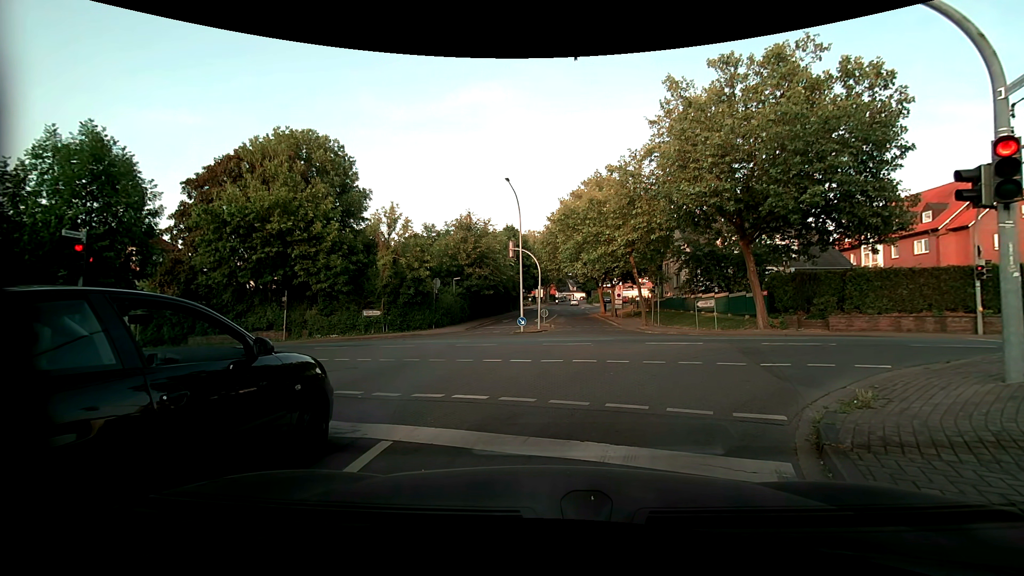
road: residential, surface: asphalt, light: Day
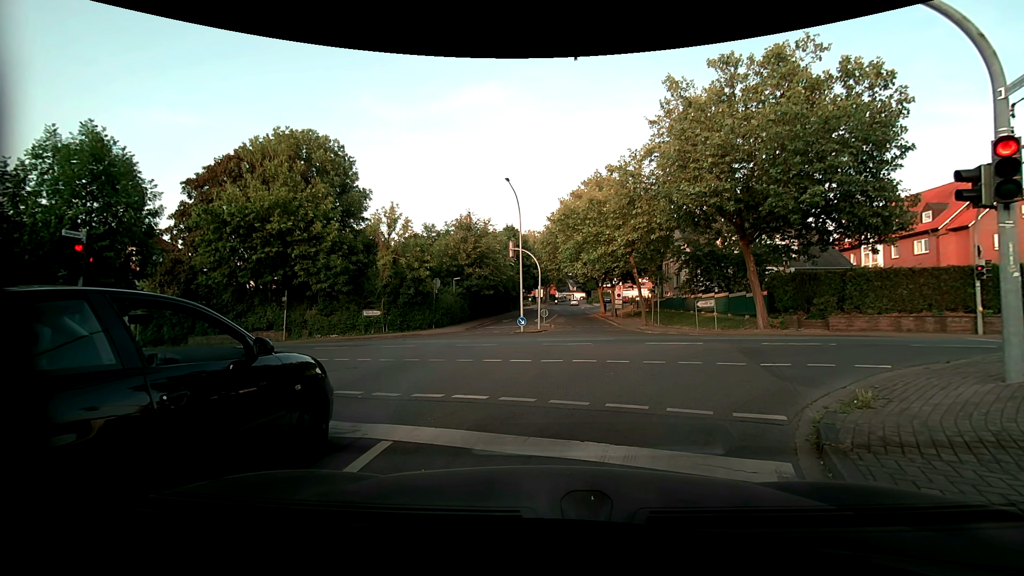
(0.0, 0.0) m; 0°
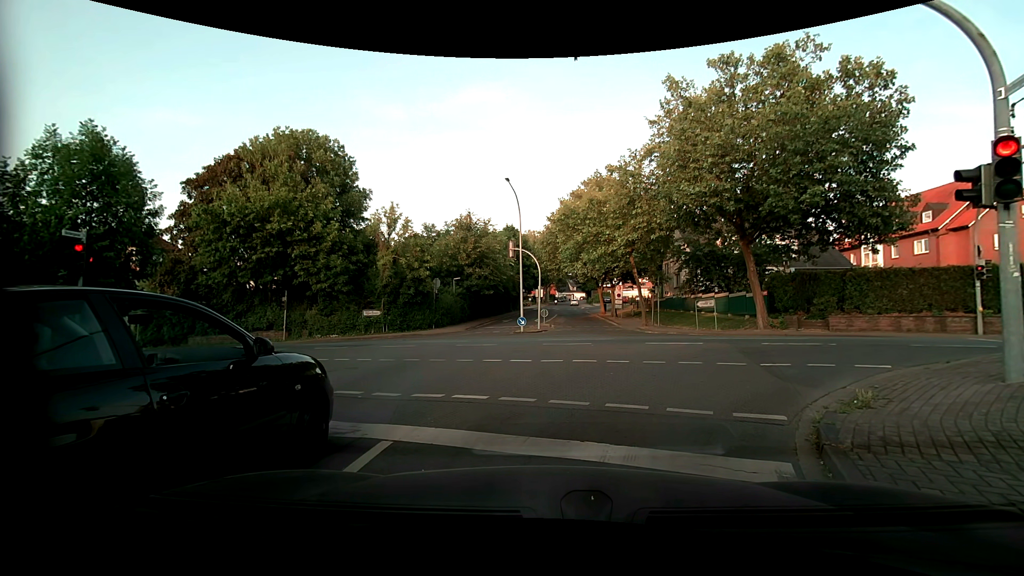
(0.0, 0.0) m; 0°
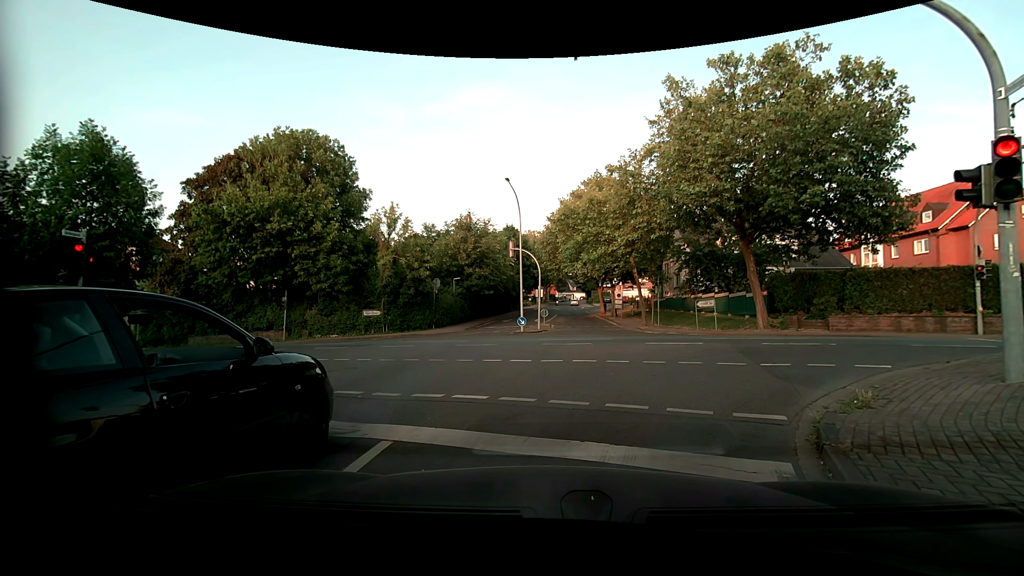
(0.0, 0.0) m; 0°
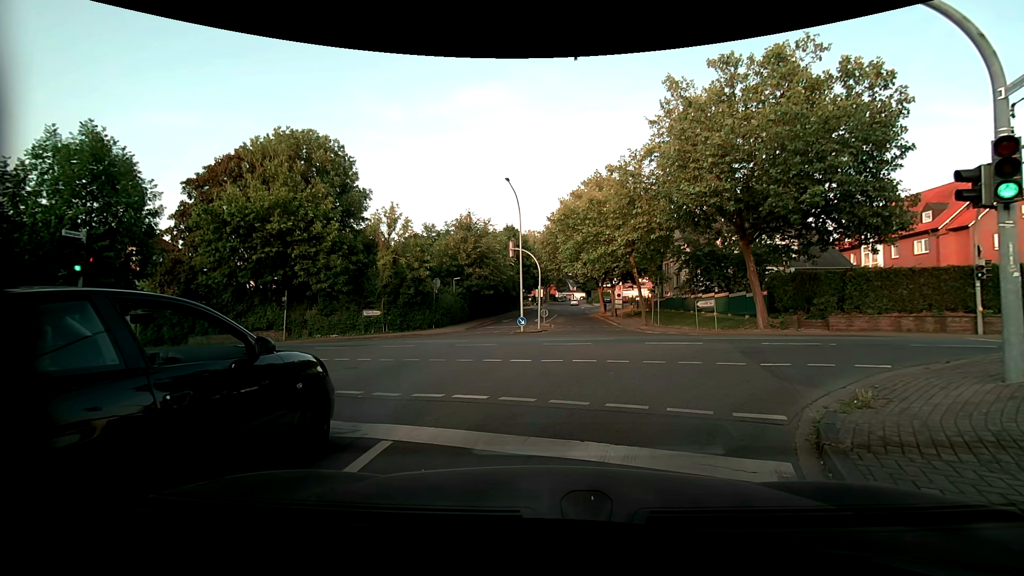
(0.0, 0.0) m; 0°
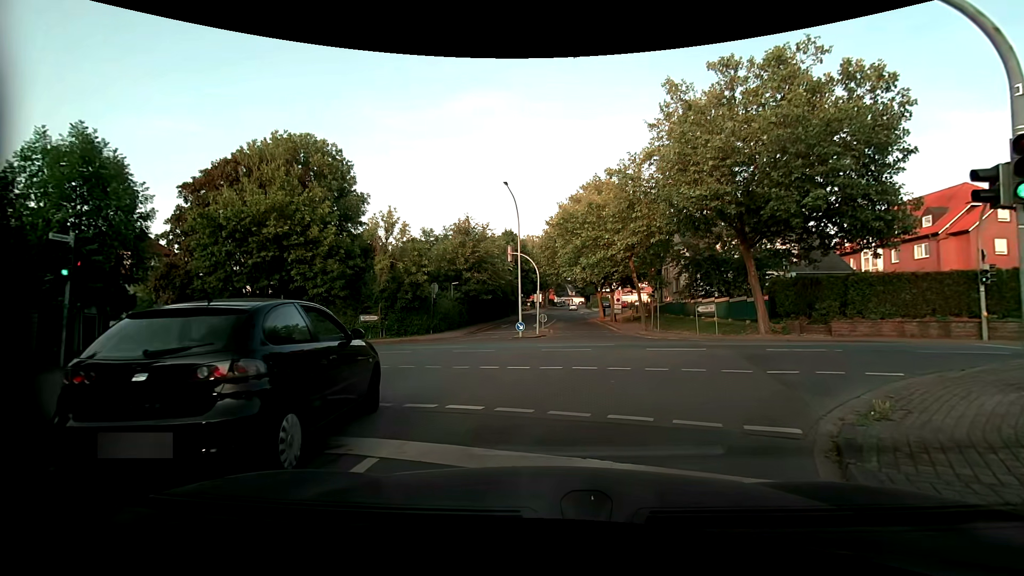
(0.0, +0.4) m; 0°
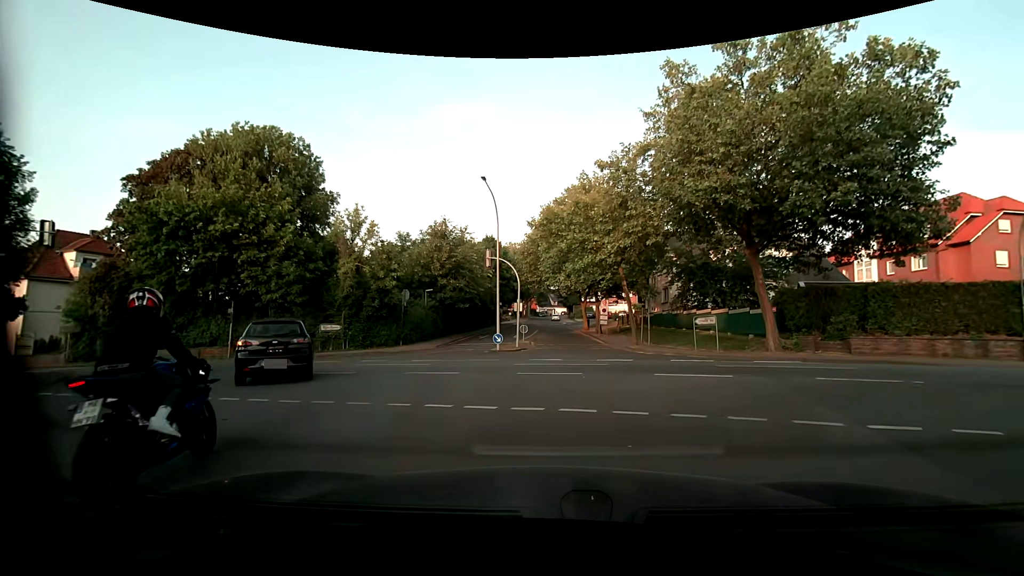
(+0.1, +3.5) m; +4°
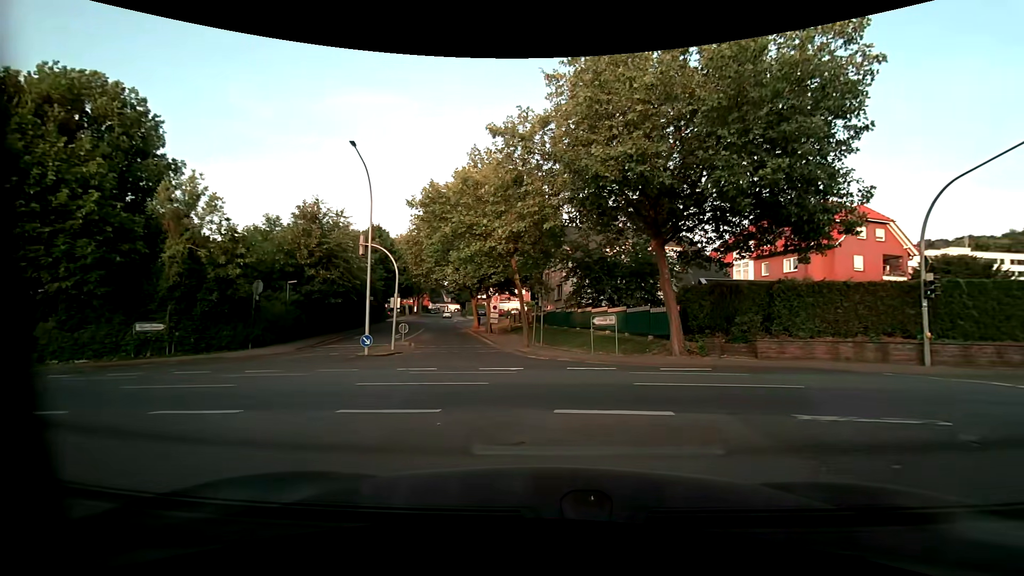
(+0.3, +4.5) m; +10°
